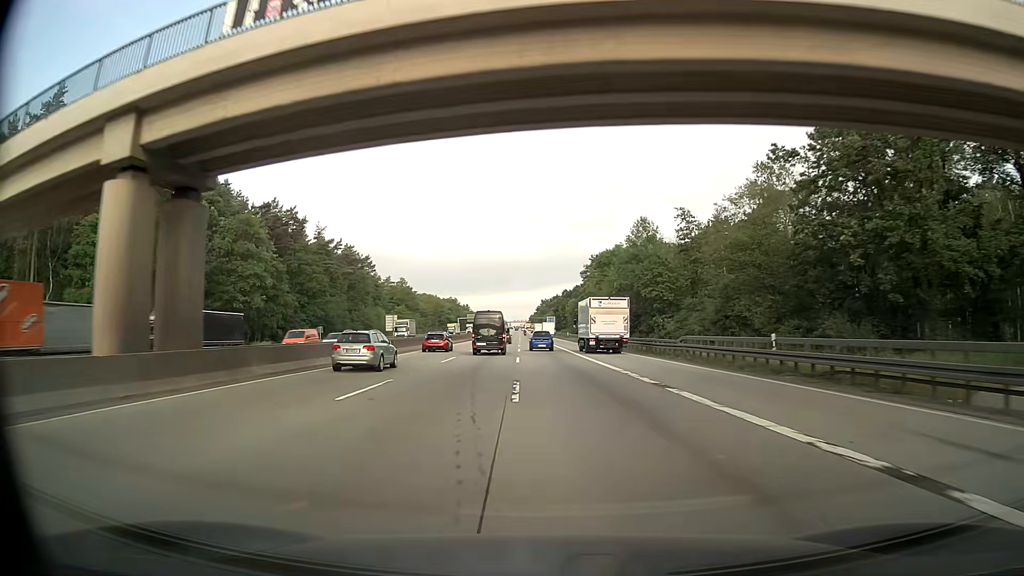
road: motorway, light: Day
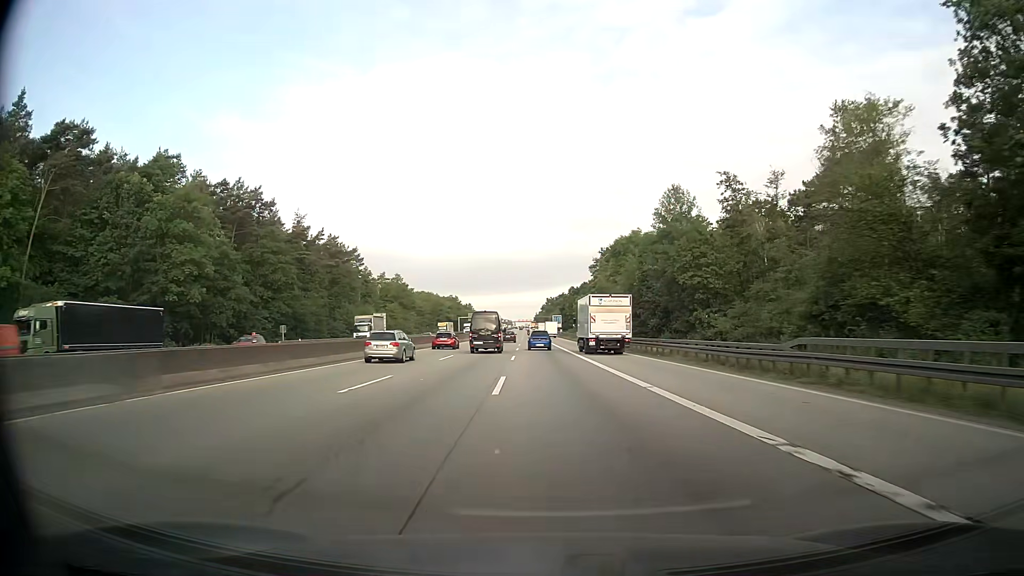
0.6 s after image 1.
(-0.1, +16.6) m; 0°
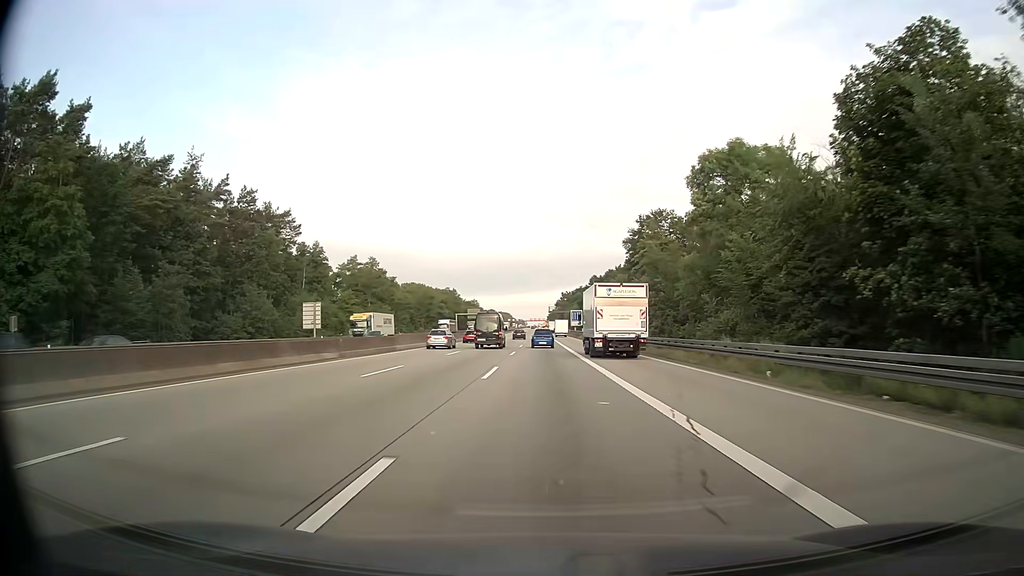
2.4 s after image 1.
(-0.7, +49.9) m; -1°
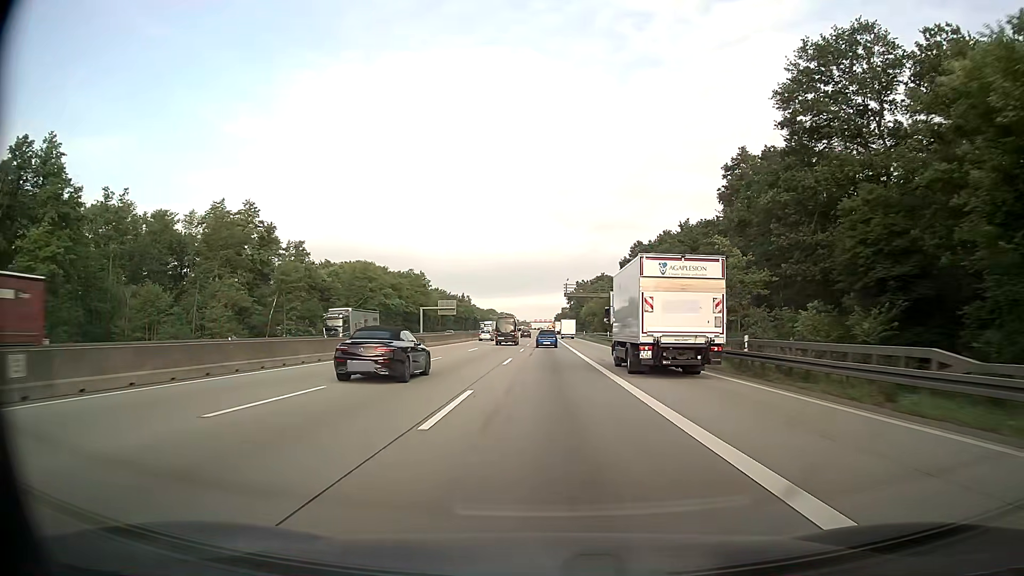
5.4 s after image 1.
(-0.7, +82.2) m; -1°
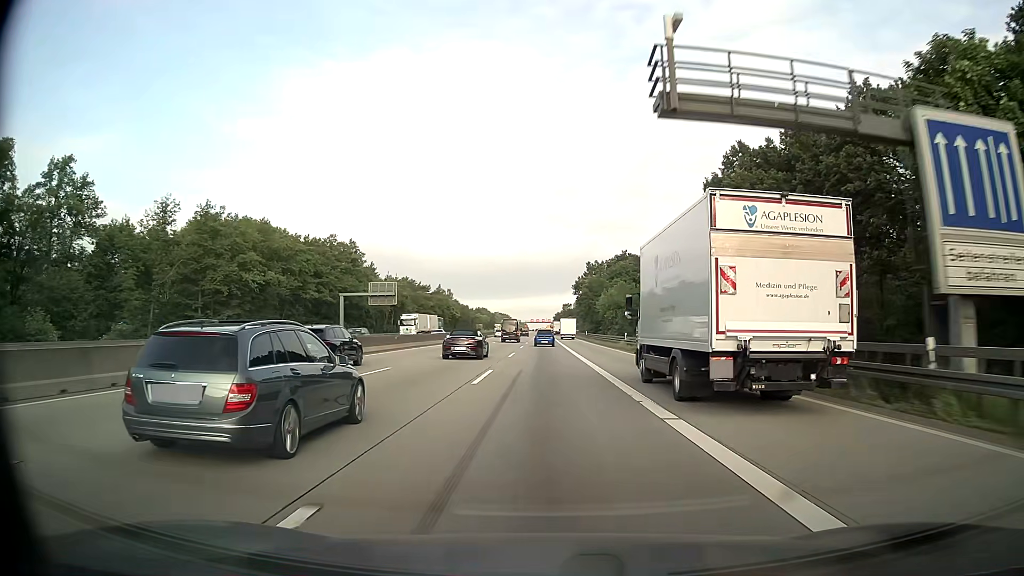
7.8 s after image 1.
(+0.1, +64.8) m; 0°
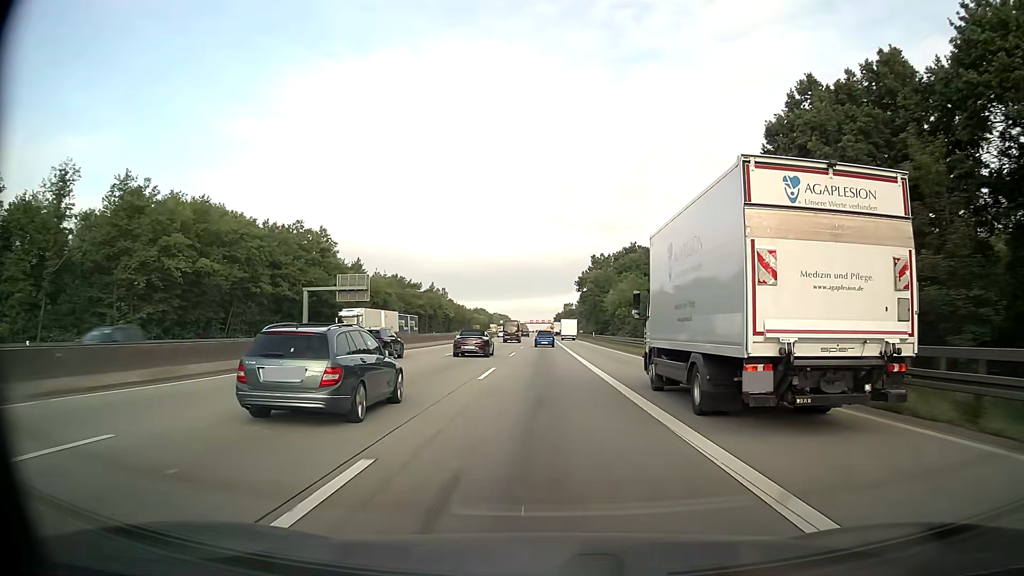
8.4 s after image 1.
(0.0, +16.1) m; 0°
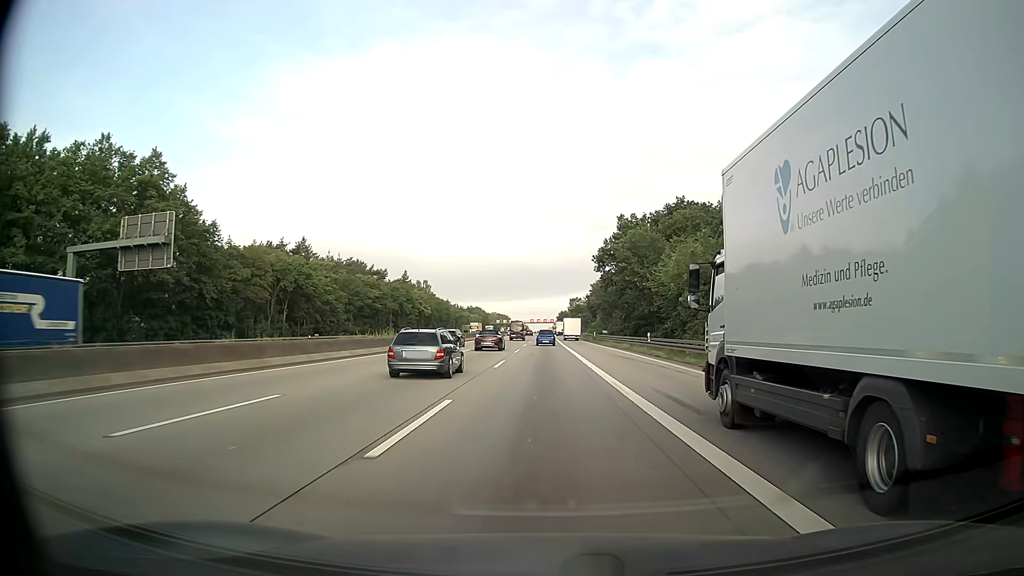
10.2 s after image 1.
(-0.1, +48.3) m; 0°
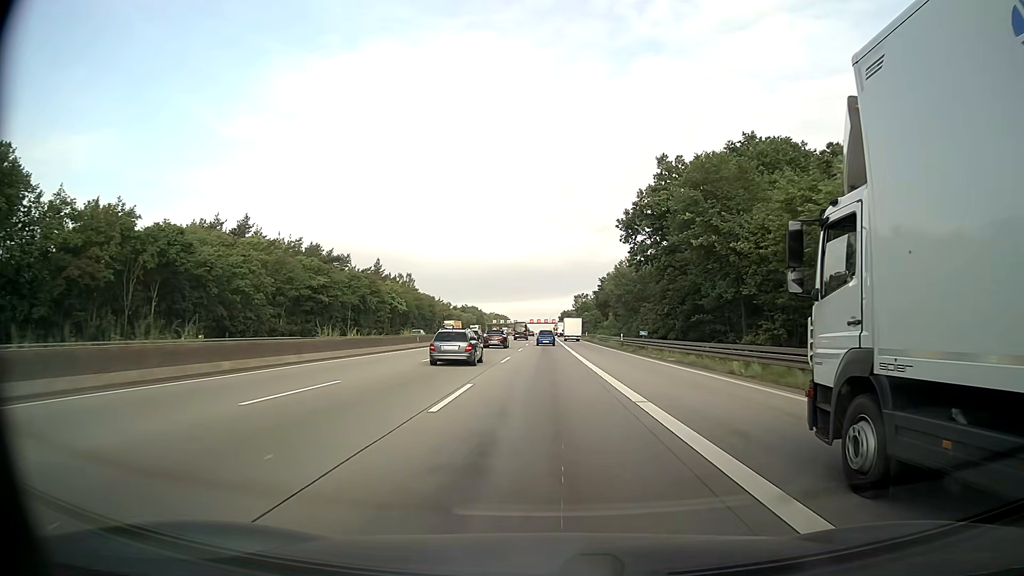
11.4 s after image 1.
(0.0, +32.2) m; 0°
(0, +10) (0, +20) (0, +30) (0, +40) (0, +50) (0, +60) (0, +70) (0, +80) (0, +90) (0, +100) m
